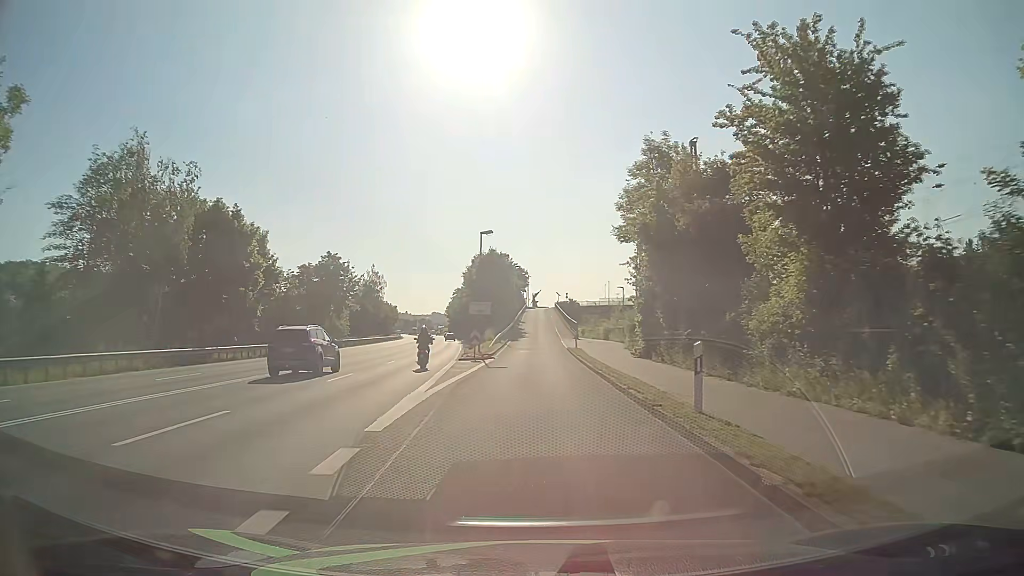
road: unclassified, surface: asphalt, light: Day
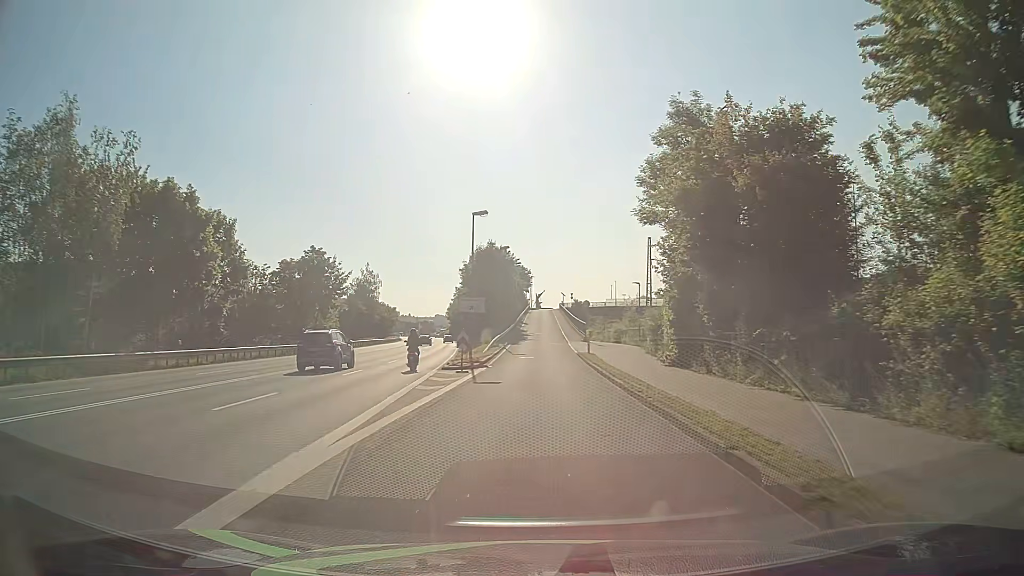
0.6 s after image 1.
(-0.1, +7.5) m; -1°
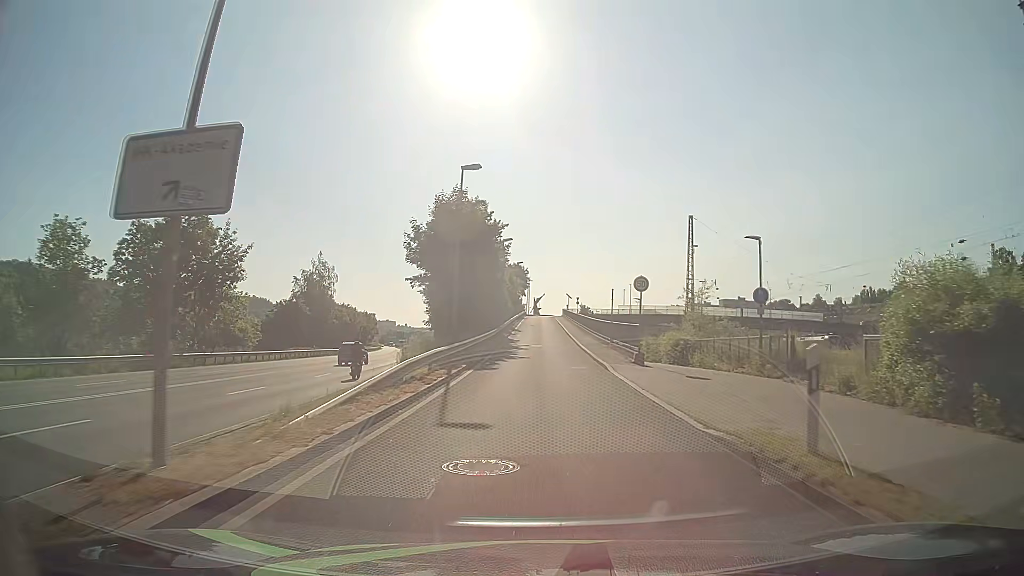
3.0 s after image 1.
(-0.1, +29.3) m; 0°
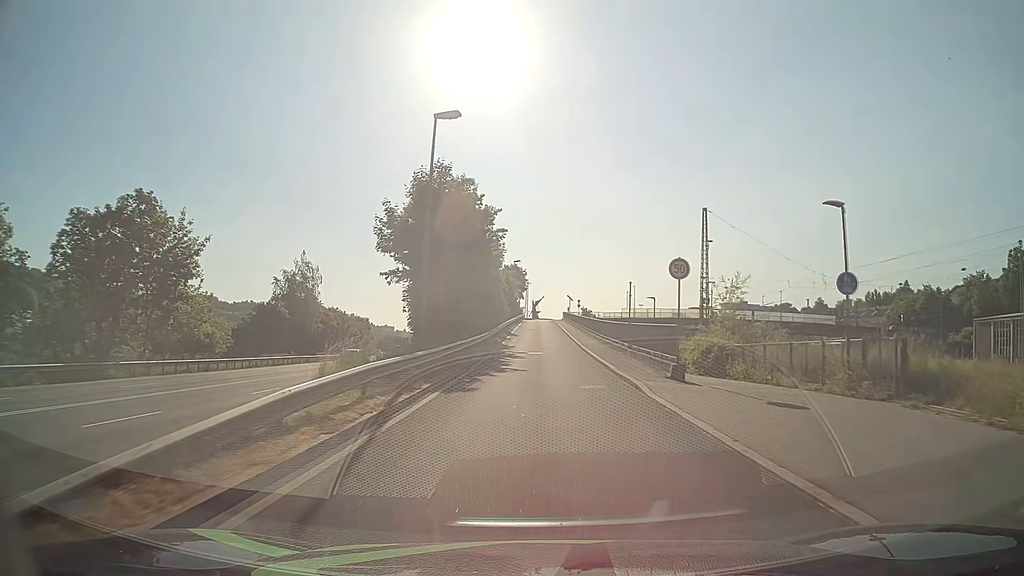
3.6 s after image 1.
(-0.1, +7.3) m; -1°
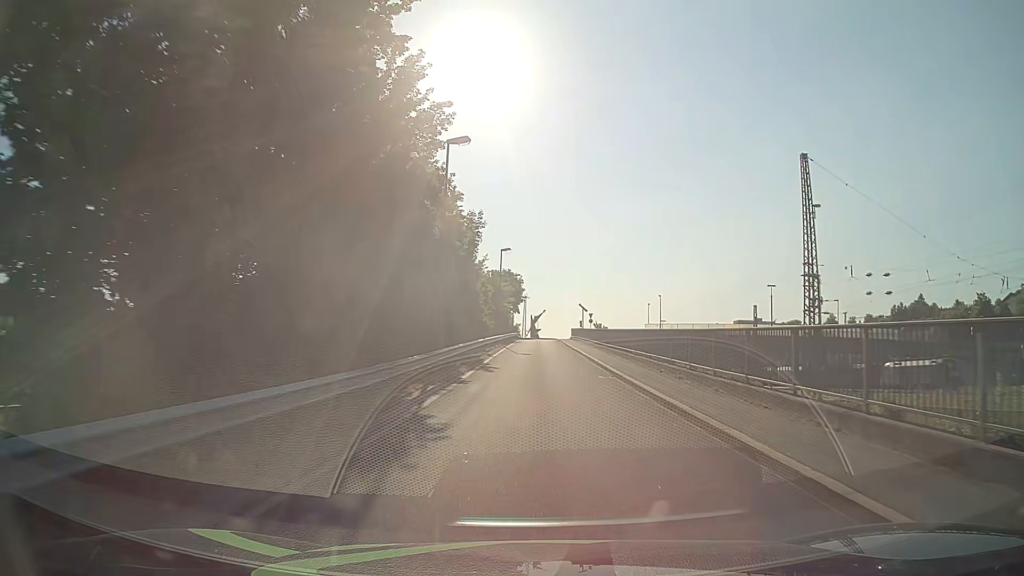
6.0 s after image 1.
(+0.1, +28.2) m; 0°
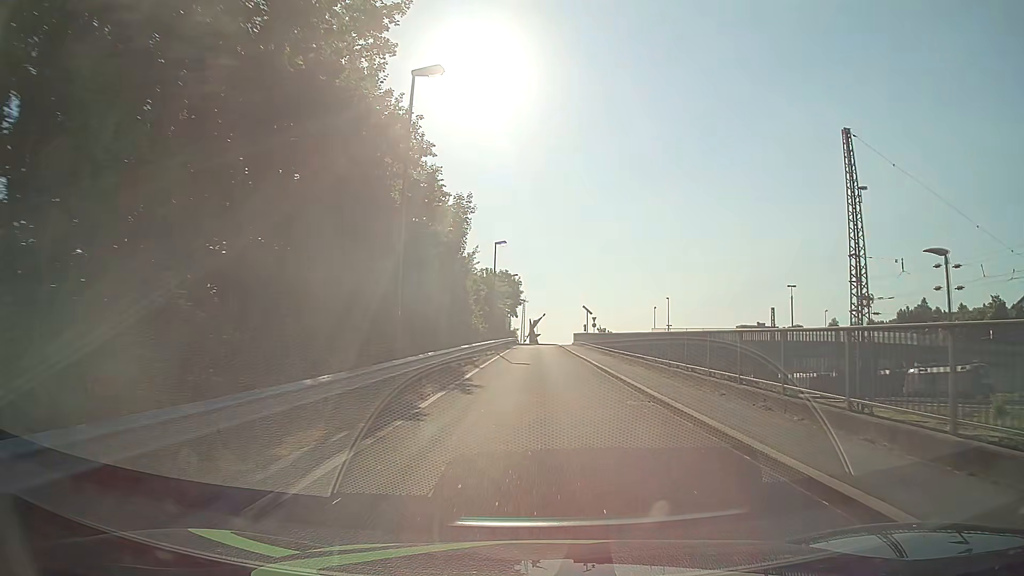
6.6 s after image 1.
(0.0, +6.9) m; 0°
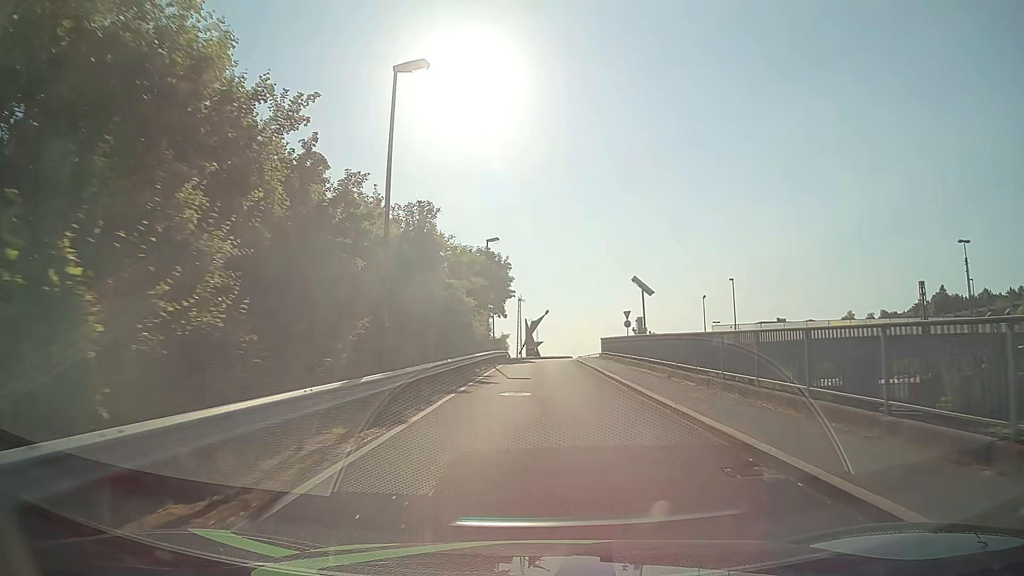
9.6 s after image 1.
(+0.1, +33.1) m; 0°
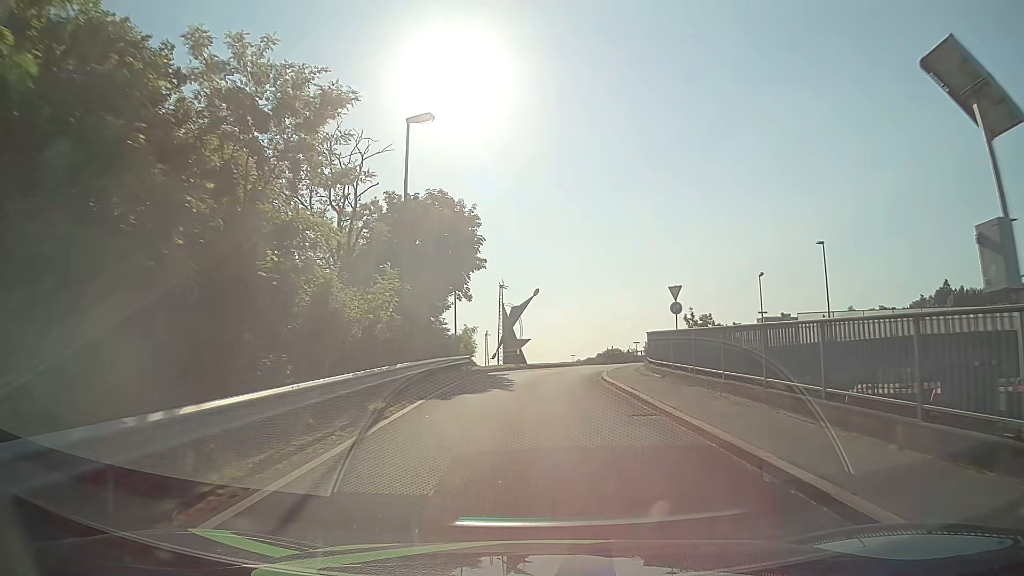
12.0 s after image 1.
(+0.3, +23.5) m; +1°
(0, +10) (0, +20) (+1, +30) (+7, +38) (+15, +42) (+25, +43) (+35, +43) (+45, +44) (+55, +44) (+65, +44) m
